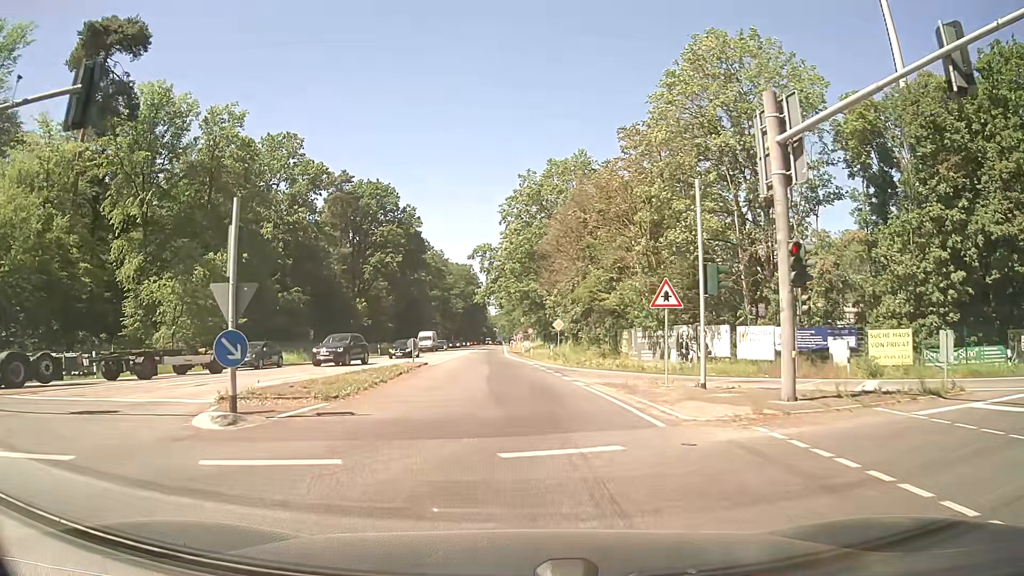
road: secondary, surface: asphalt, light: Day
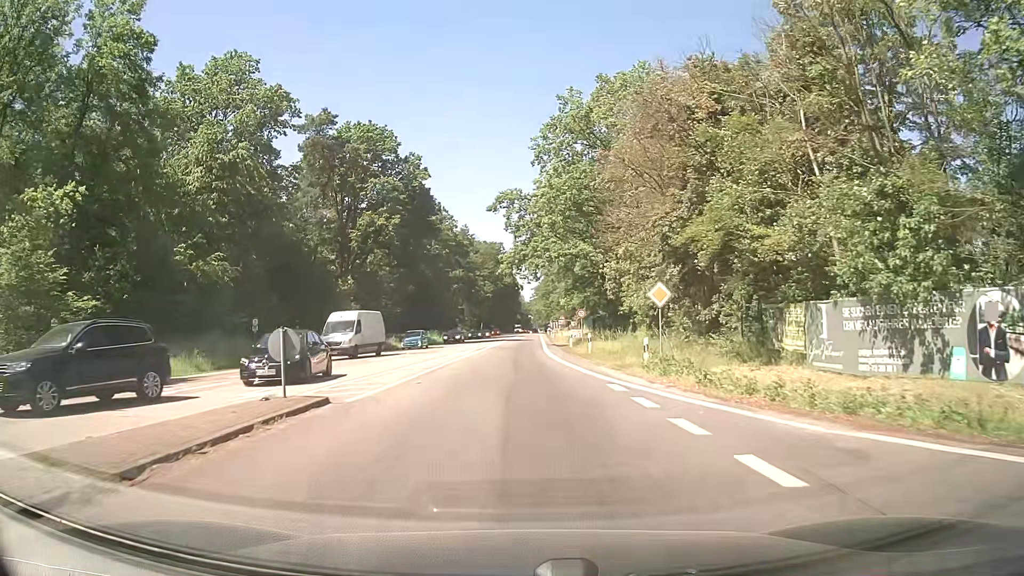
(-0.7, +23.7) m; -4°
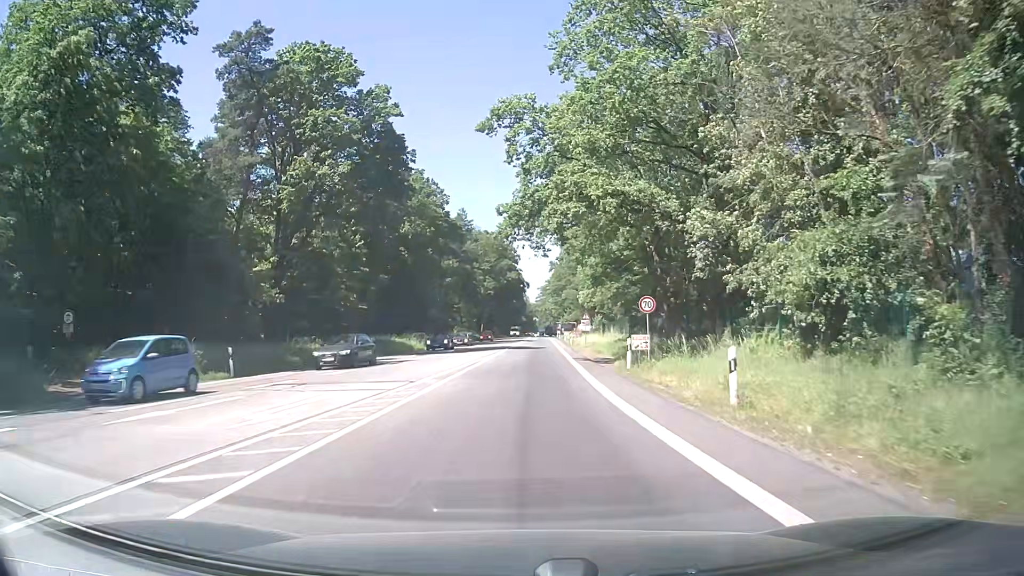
(0.0, +22.2) m; 0°
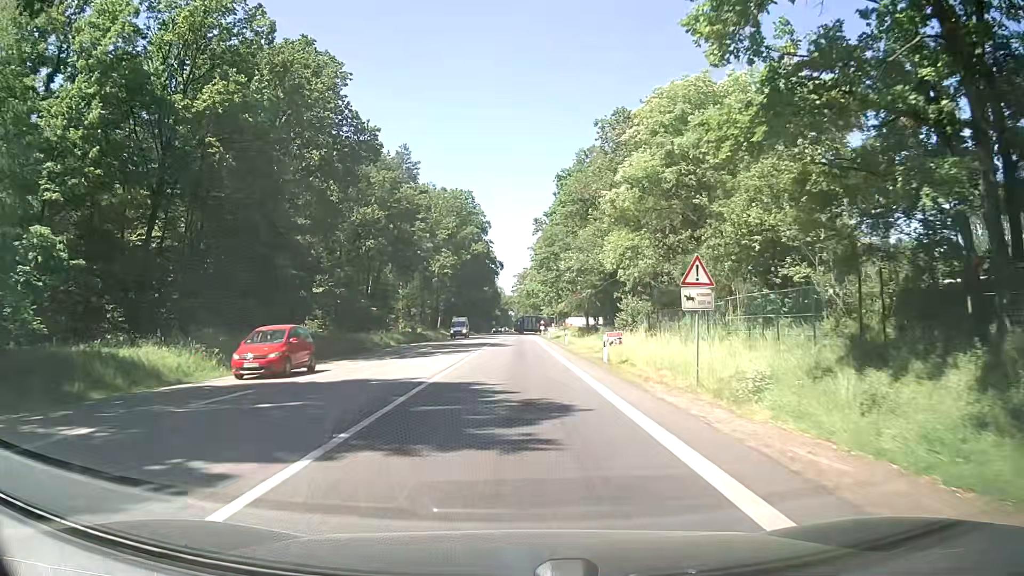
(+0.7, +41.8) m; +2°
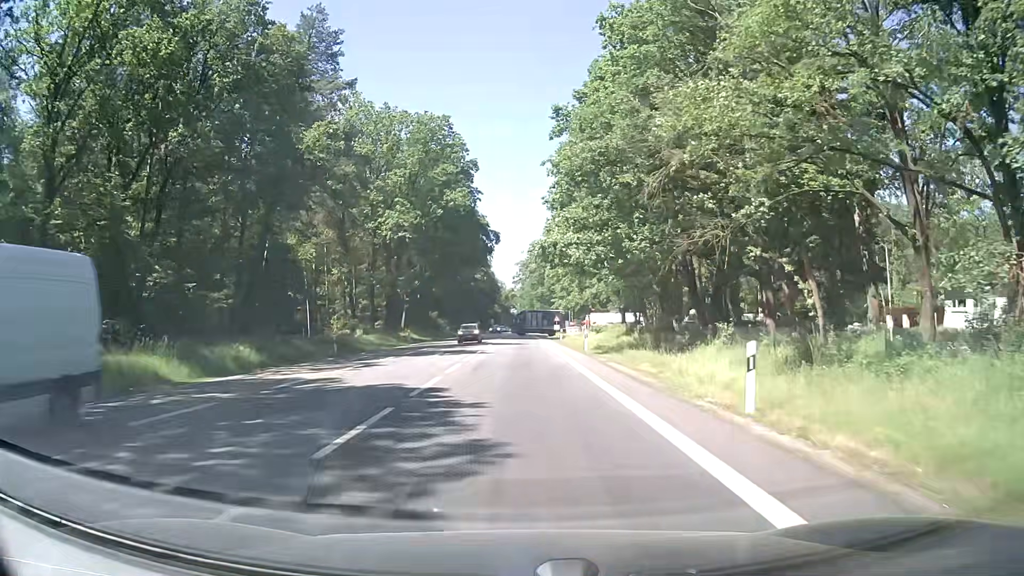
(0.0, +39.1) m; 0°
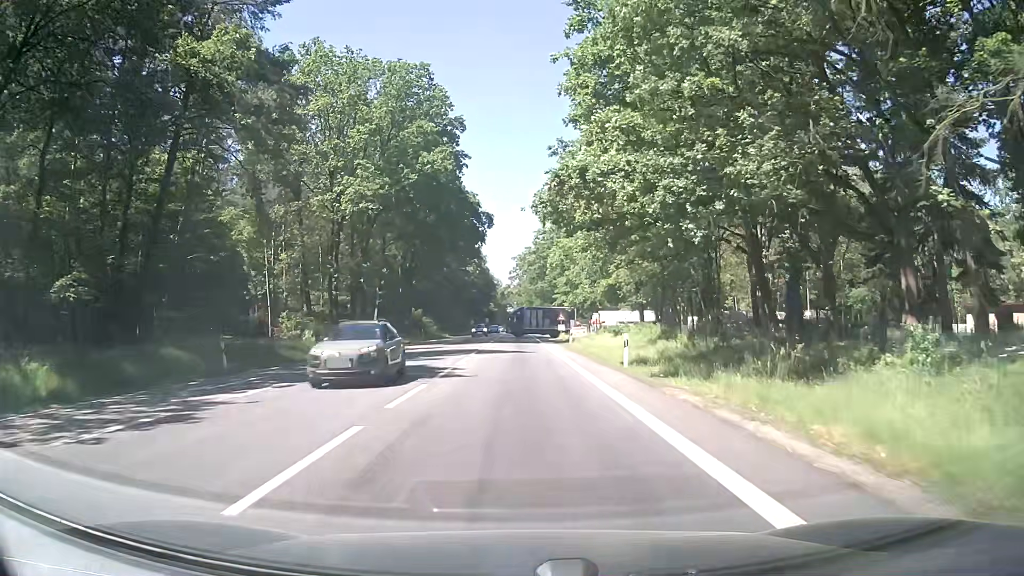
(+0.1, +14.1) m; 0°
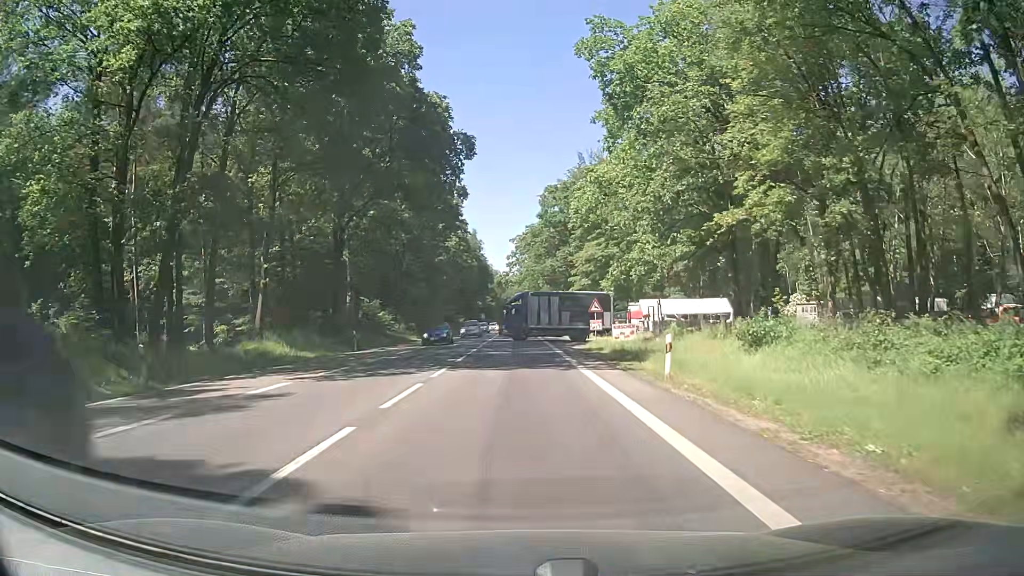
(+0.3, +30.0) m; +1°
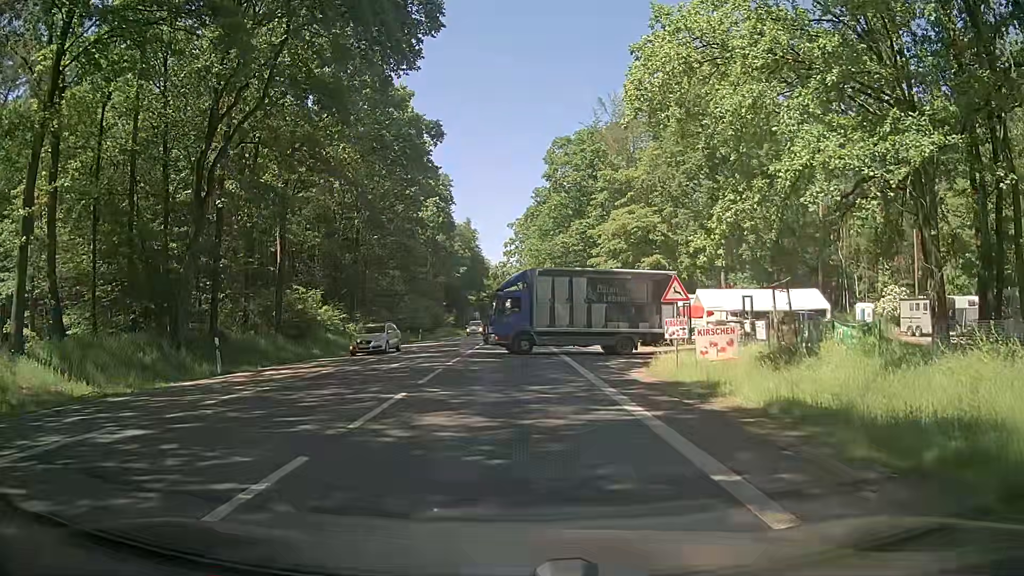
(-0.2, +19.4) m; +2°
